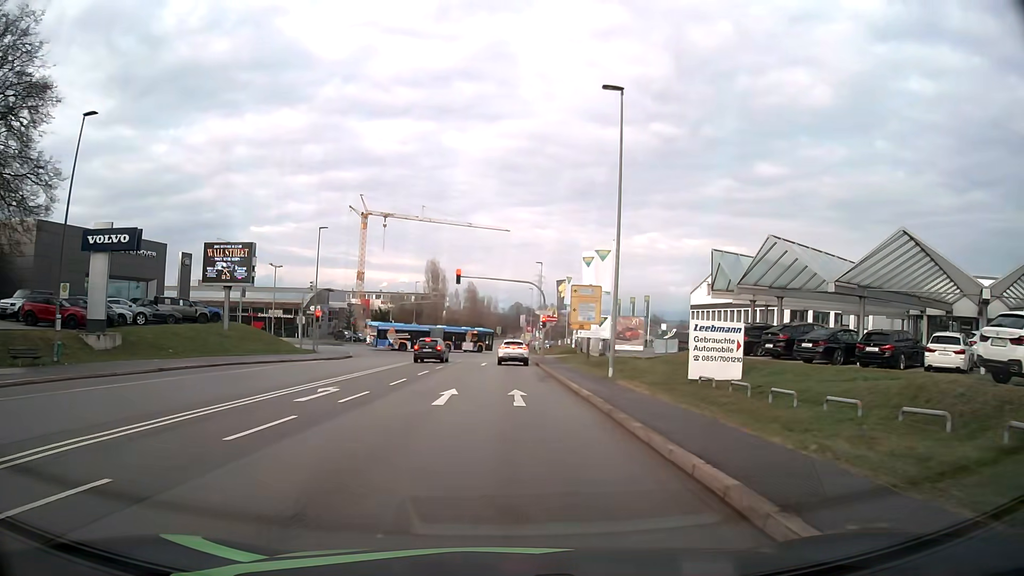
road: secondary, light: Day
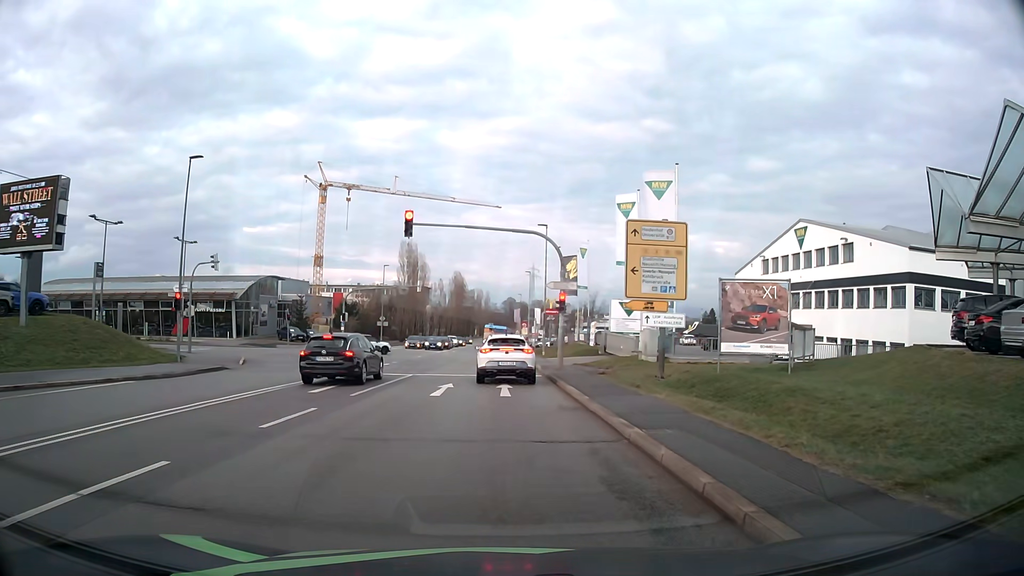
(+0.3, +22.5) m; +1°
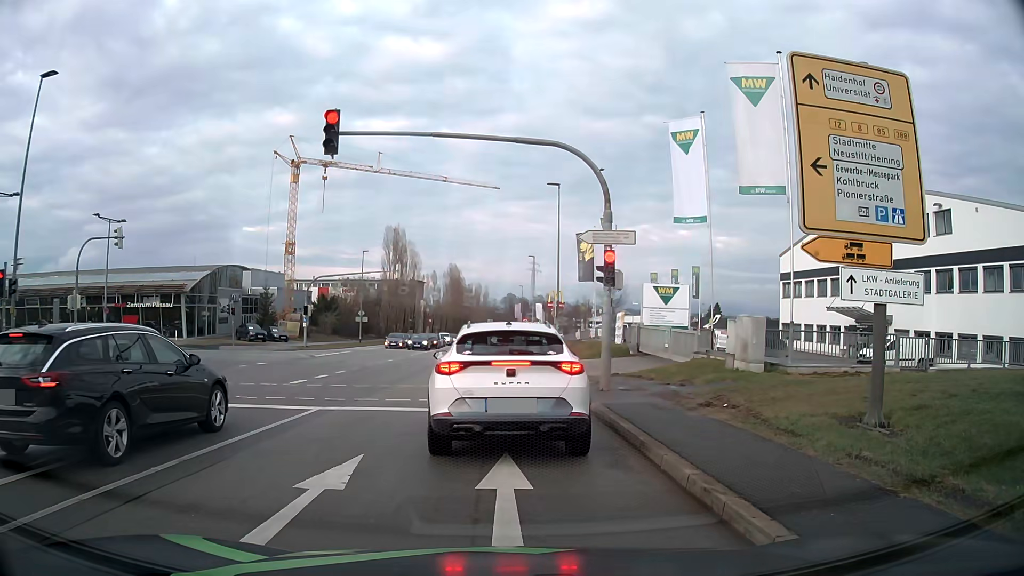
(0.0, +12.6) m; +1°
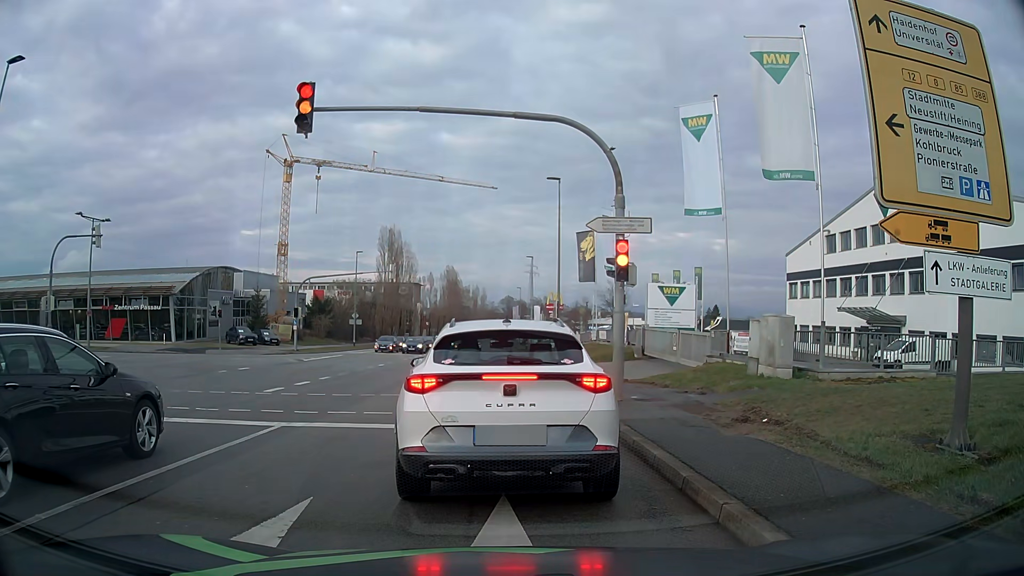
(0.0, +1.9) m; -1°
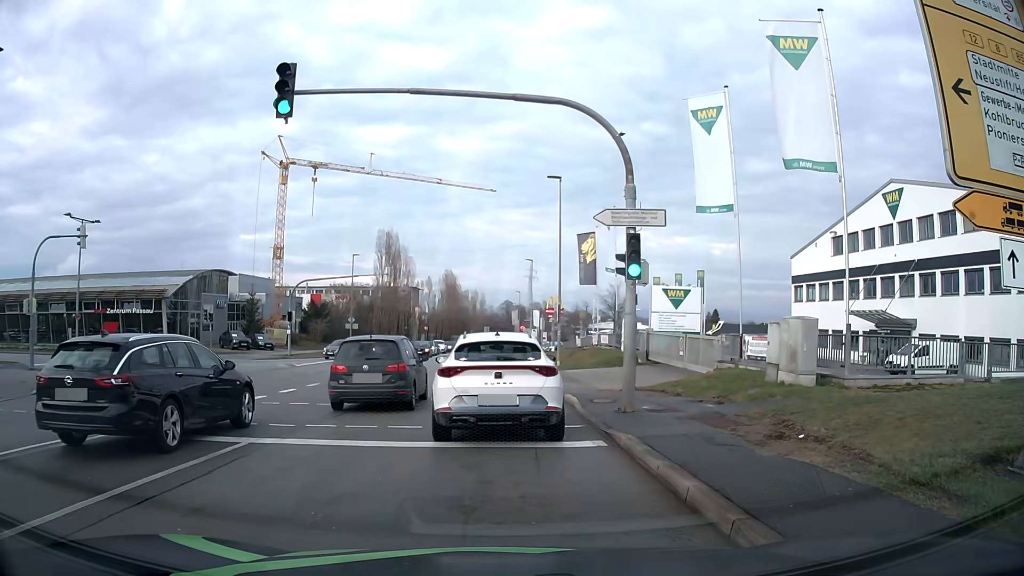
(0.0, +1.6) m; 0°
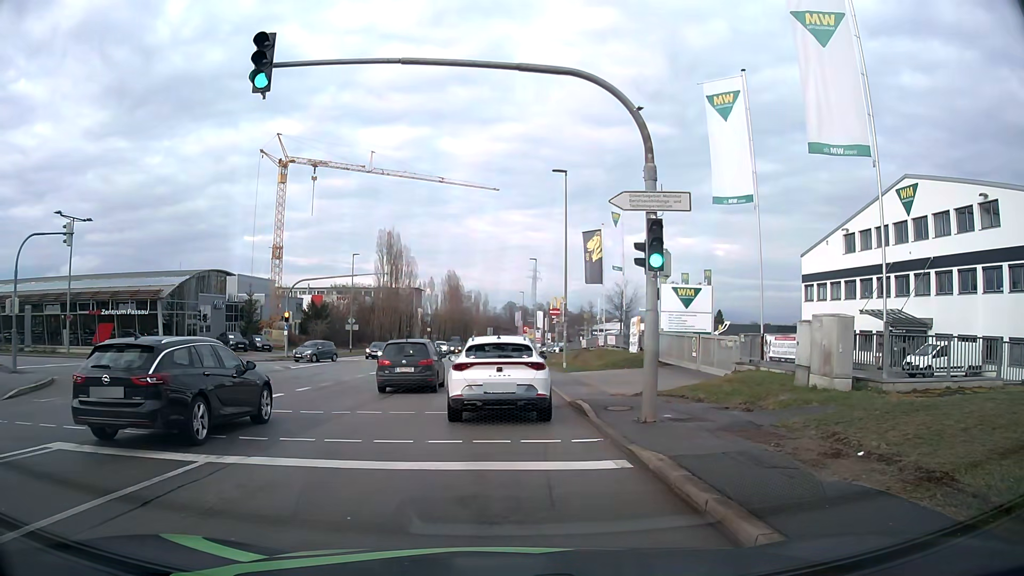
(0.0, +1.7) m; 0°
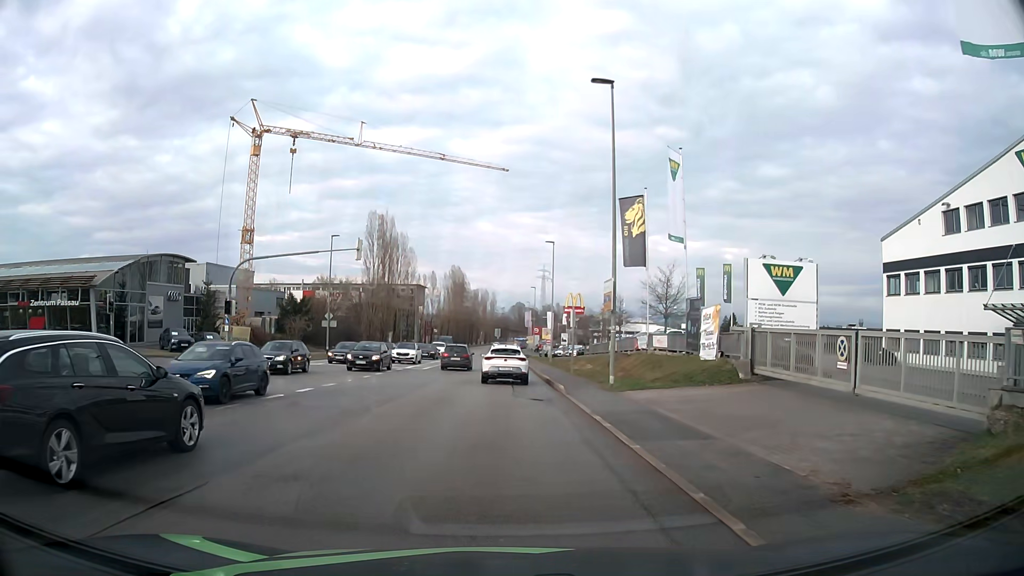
(-0.2, +13.4) m; -1°
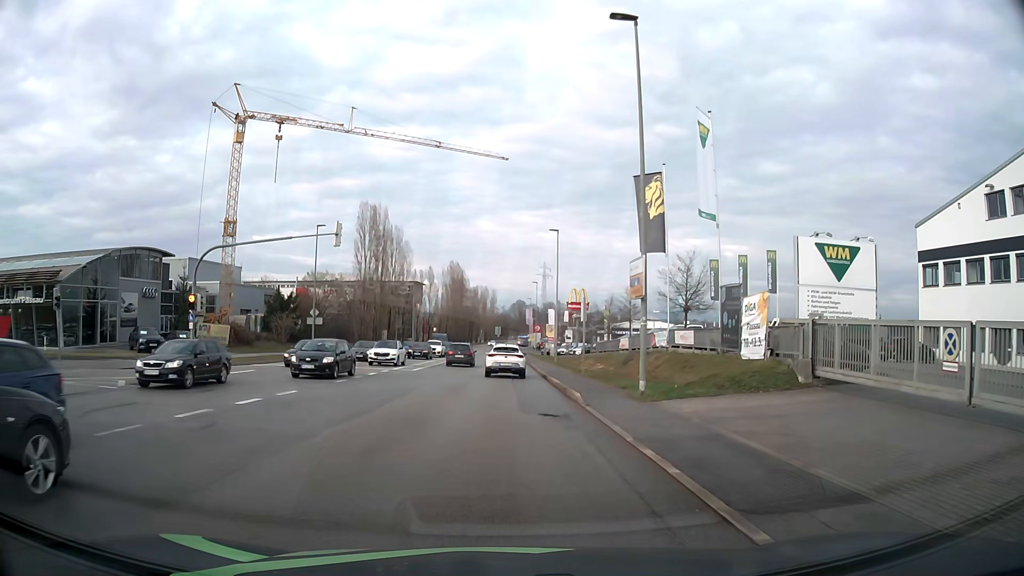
(0.0, +4.9) m; 0°
(0, +10) (0, +20) (0, +30) (0, +40) (0, +50) (0, +60) (0, +70) (0, +80) (0, +90) (0, +100) m
